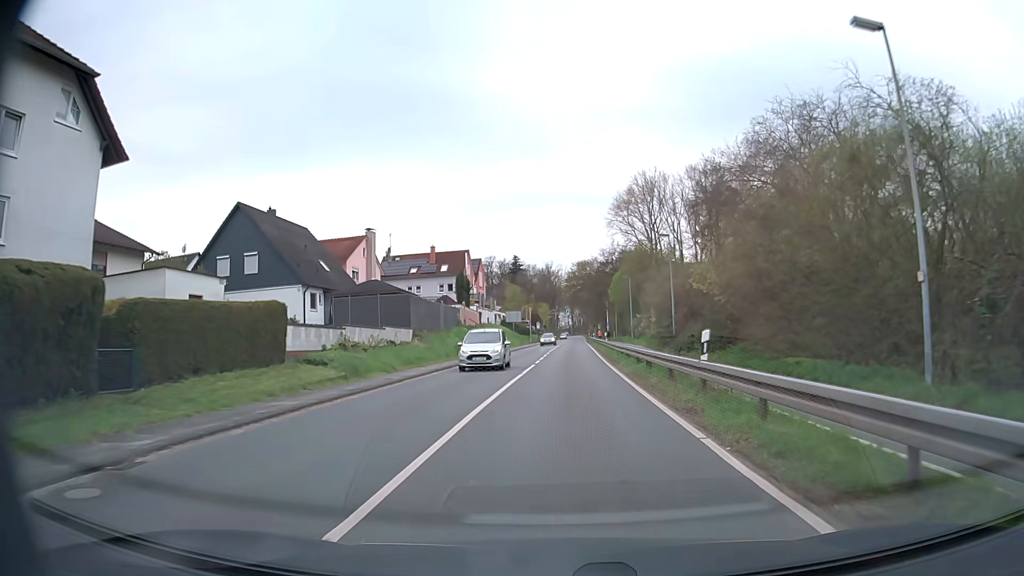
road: secondary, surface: asphalt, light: Day
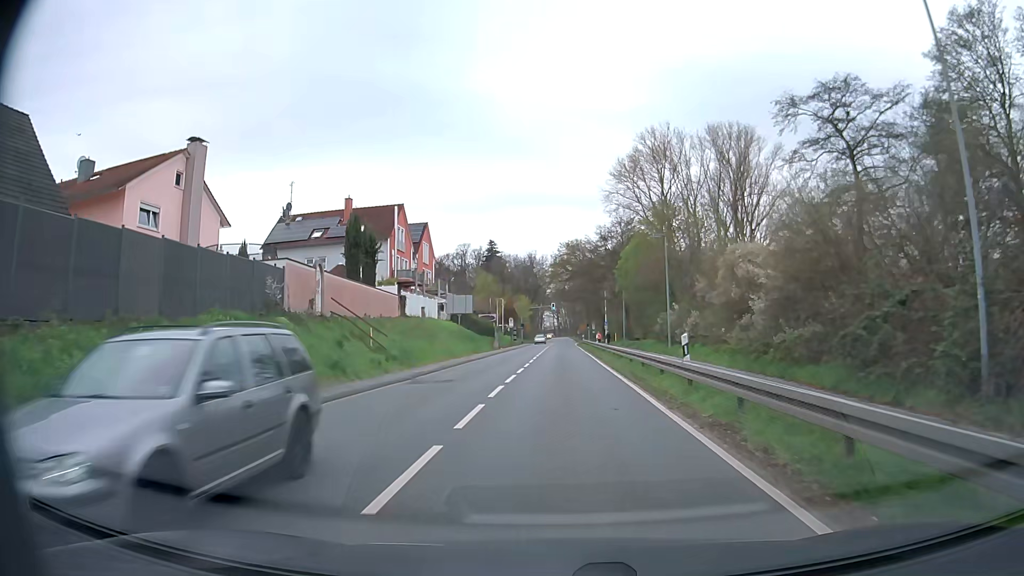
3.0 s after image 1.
(+0.4, +35.0) m; +1°
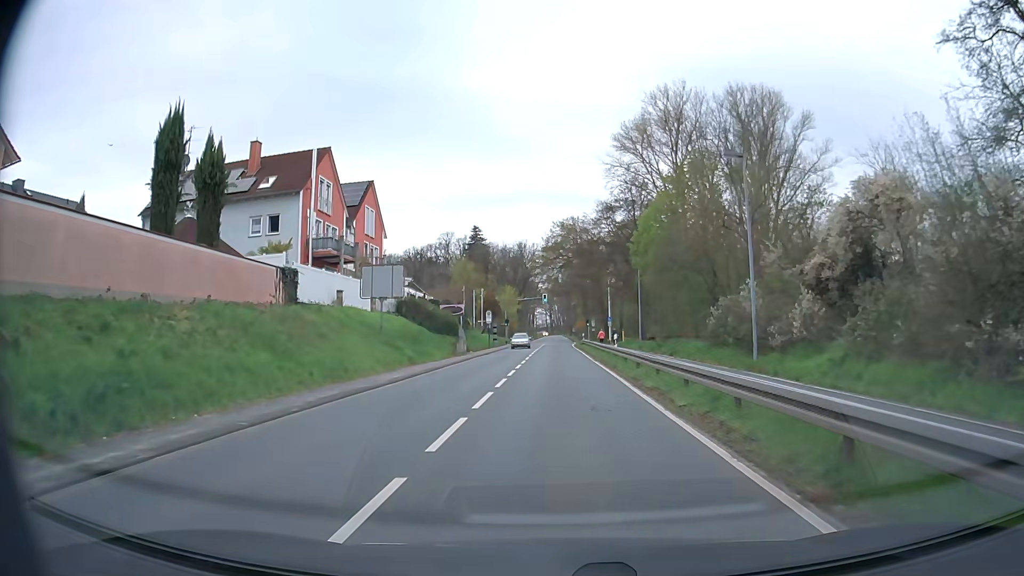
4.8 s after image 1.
(+0.2, +20.0) m; +1°
